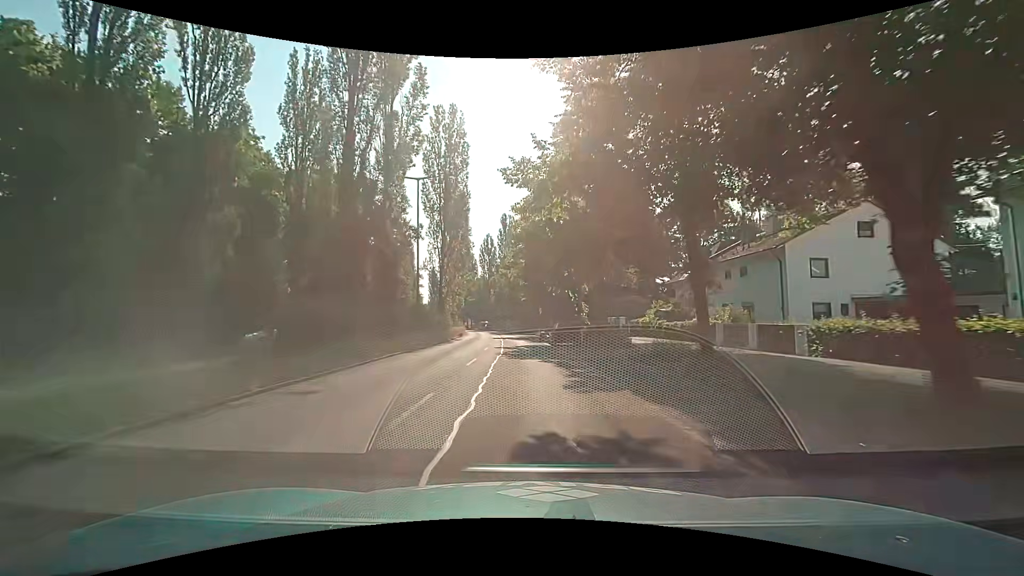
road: secondary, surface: asphalt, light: Day
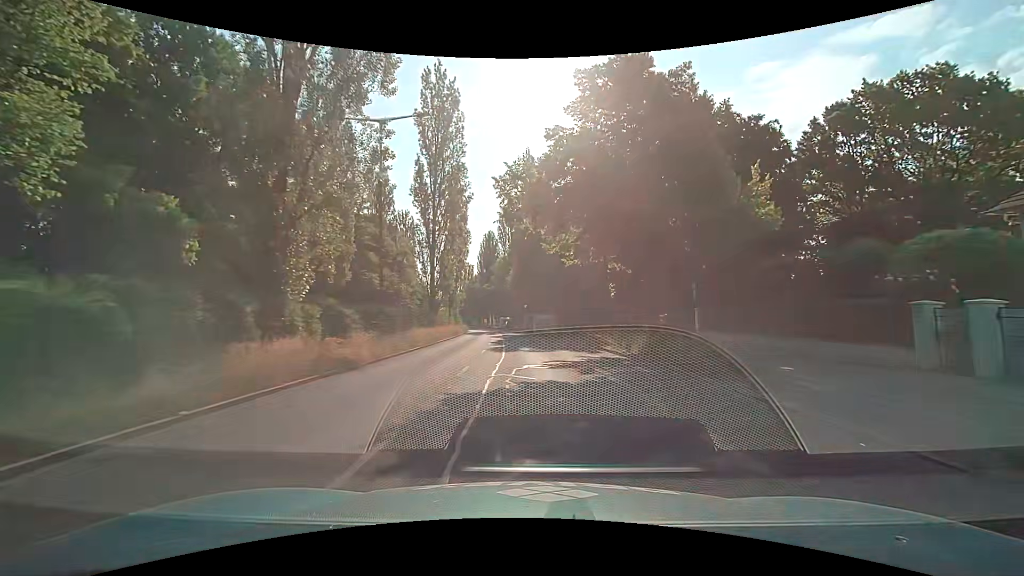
(-0.9, +39.3) m; -2°
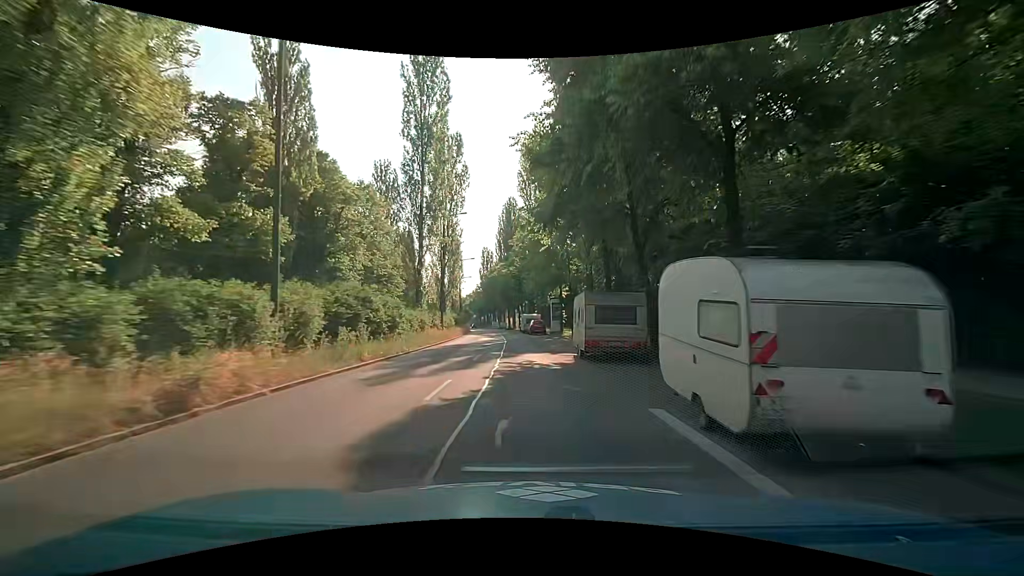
(-1.5, +39.8) m; -4°
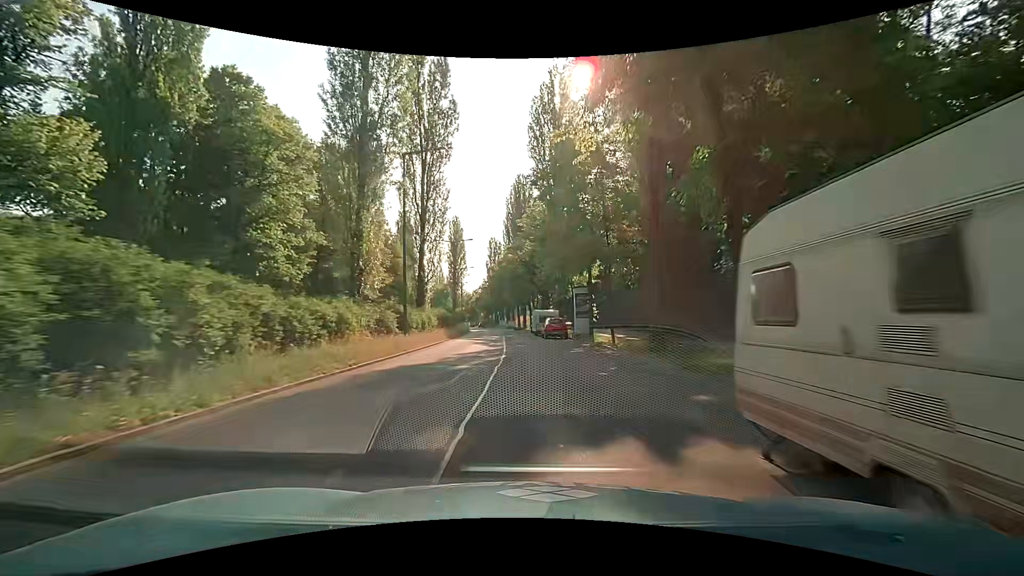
(-0.2, +16.0) m; -2°
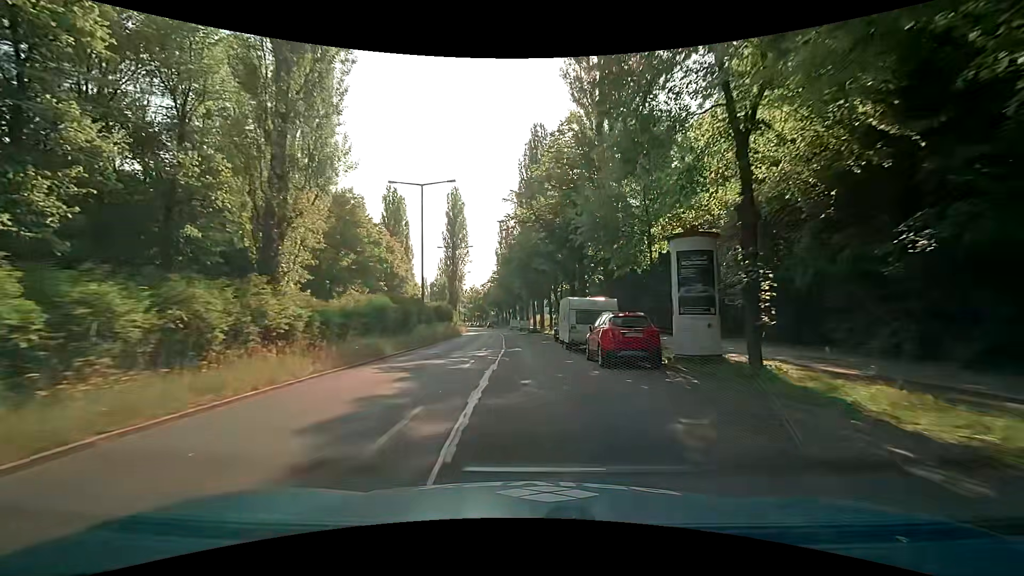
(+0.1, +23.7) m; 0°
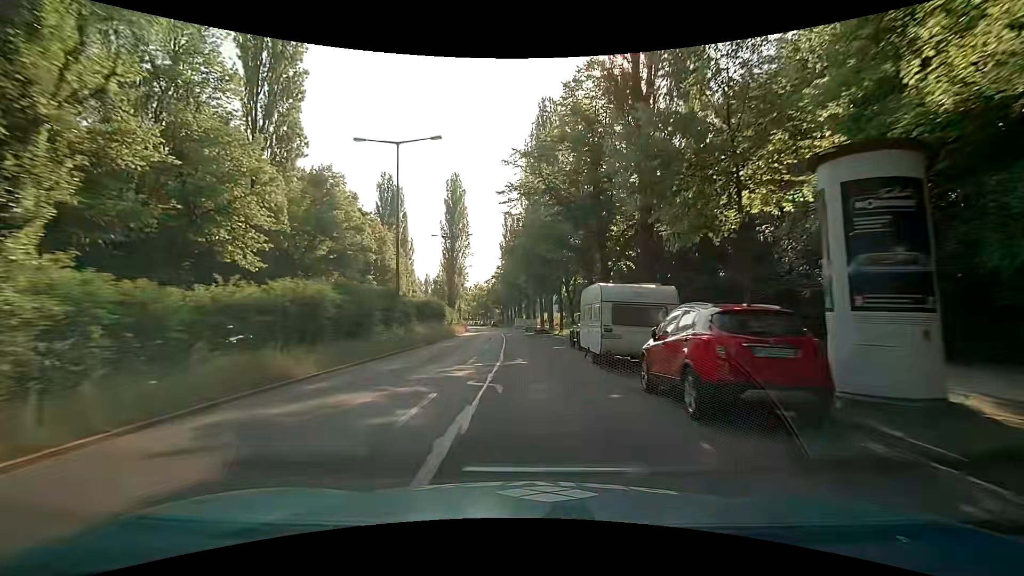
(-0.2, +7.8) m; -2°
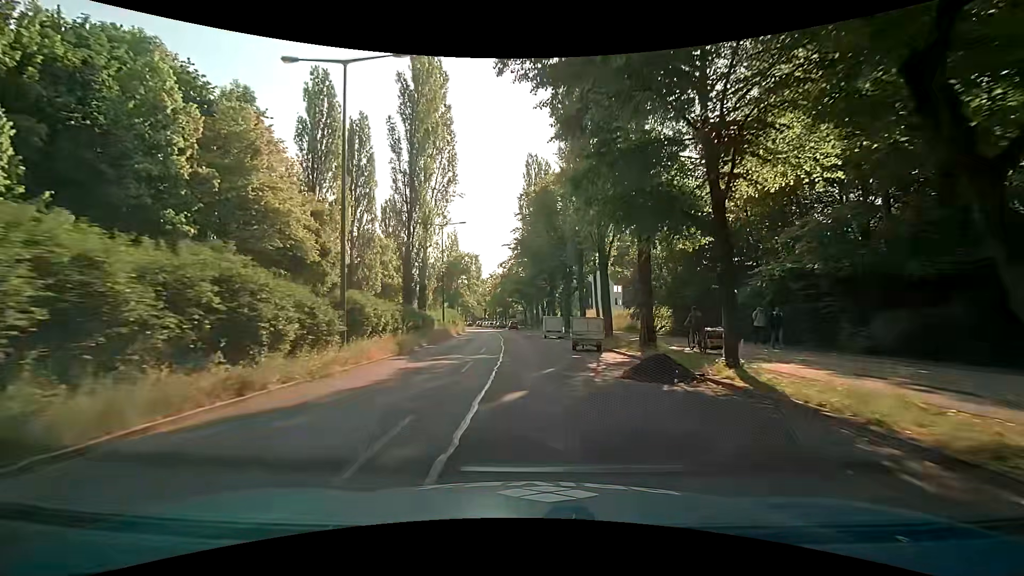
(-0.8, +38.1) m; -3°
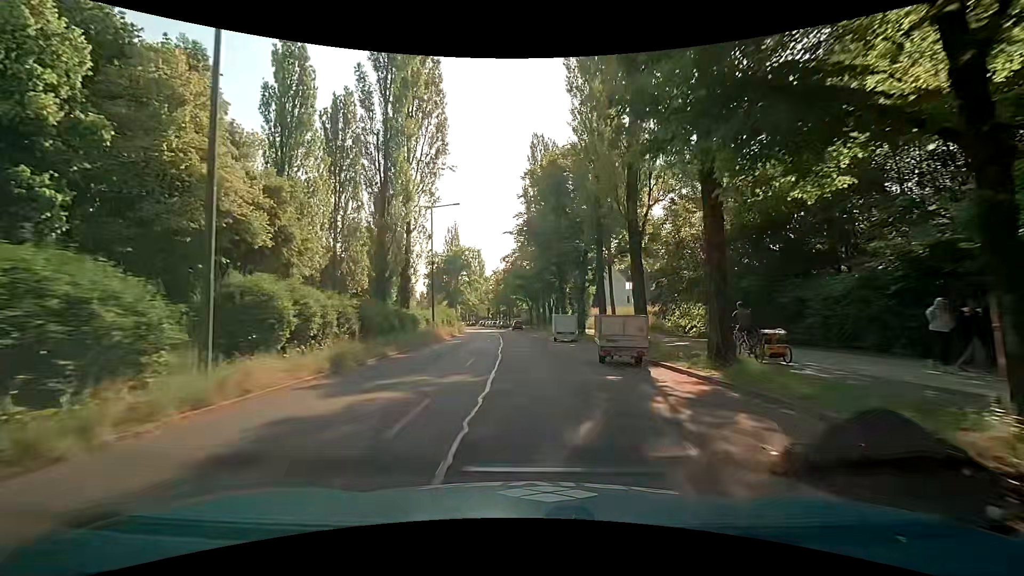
(0.0, +7.4) m; 0°
(0, +10) (0, +20) (0, +30) (-1, +40) (-2, +50) (-2, +60) (-3, +70) (-4, +80) (-6, +90) (-7, +100) m
